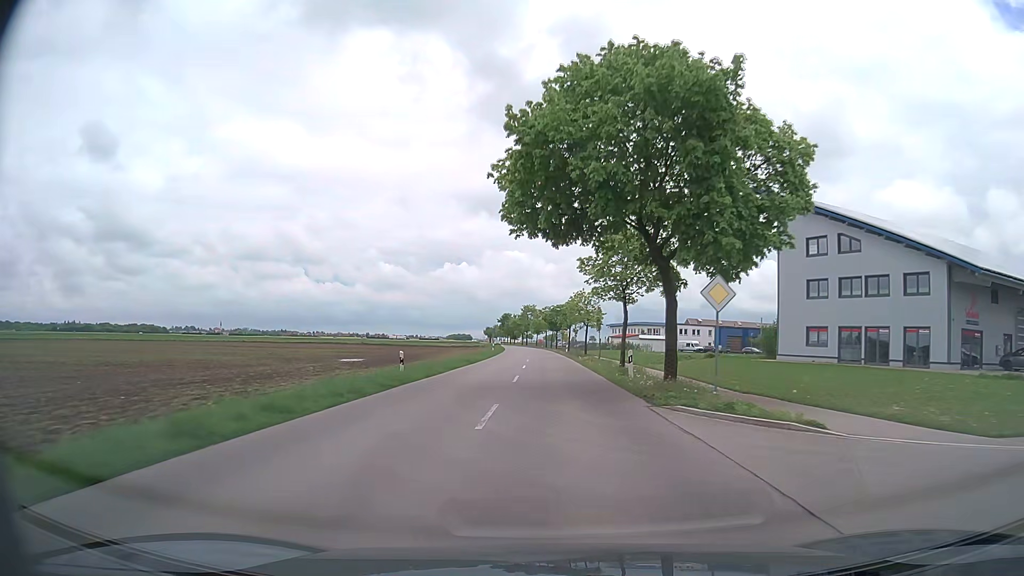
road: tertiary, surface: asphalt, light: Day
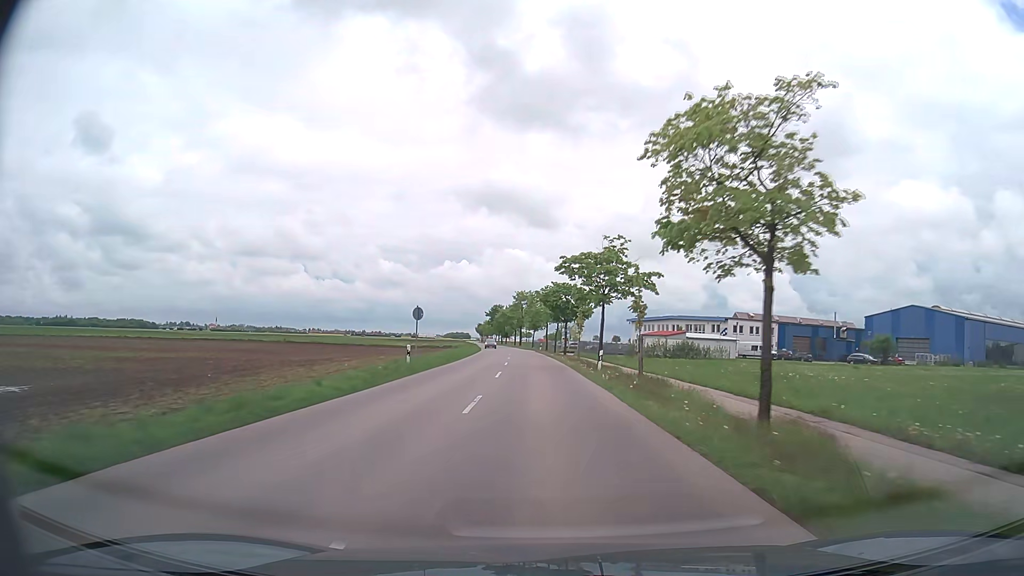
(+0.1, +46.1) m; 0°
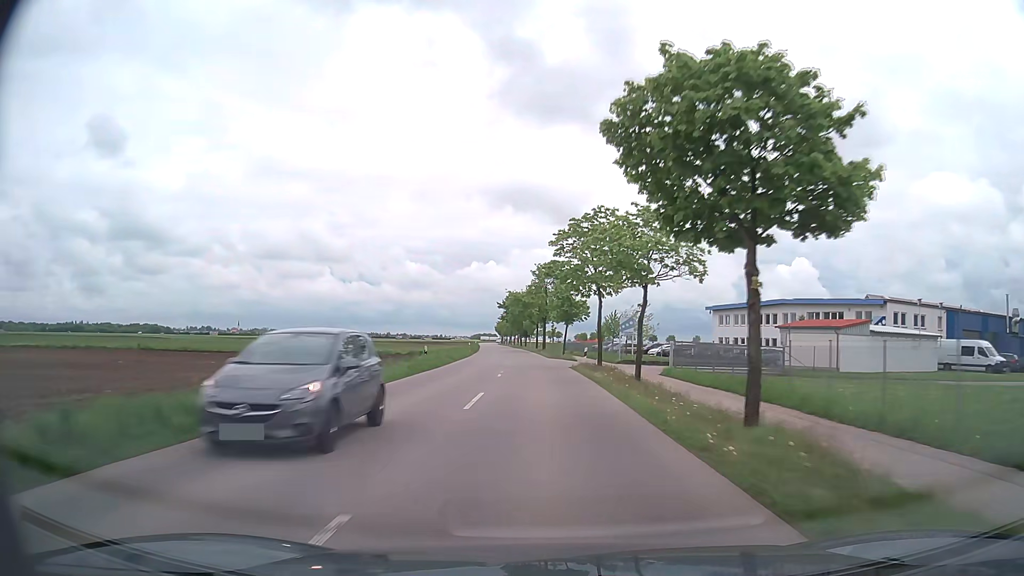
(-0.8, +47.6) m; -2°
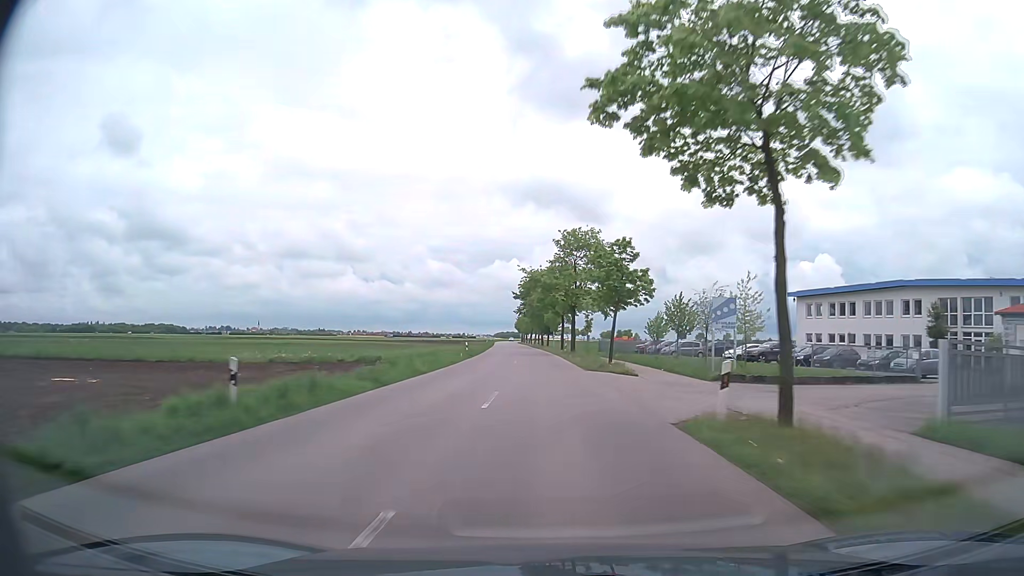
(-0.4, +24.0) m; -2°
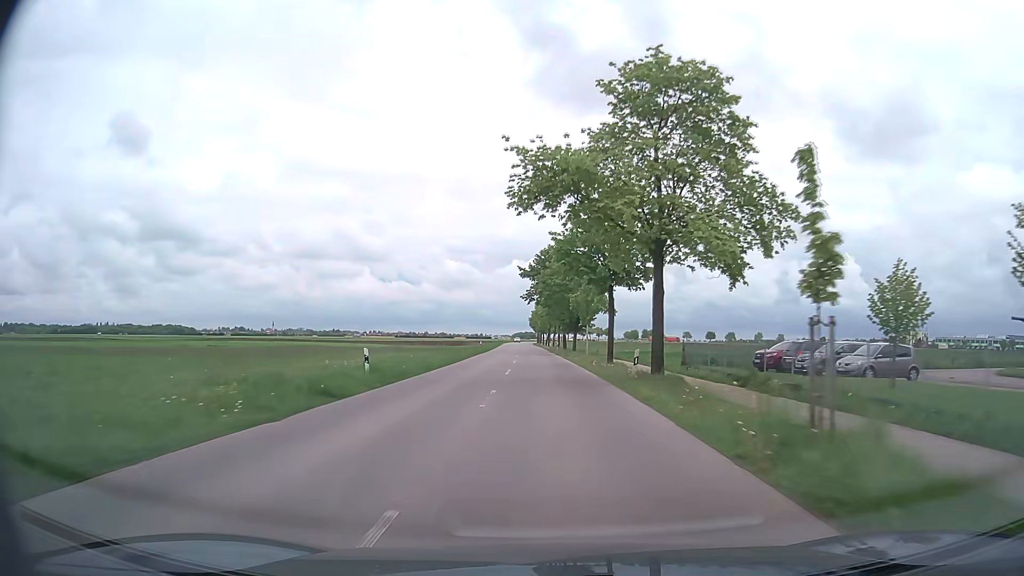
(-0.6, +36.2) m; -2°
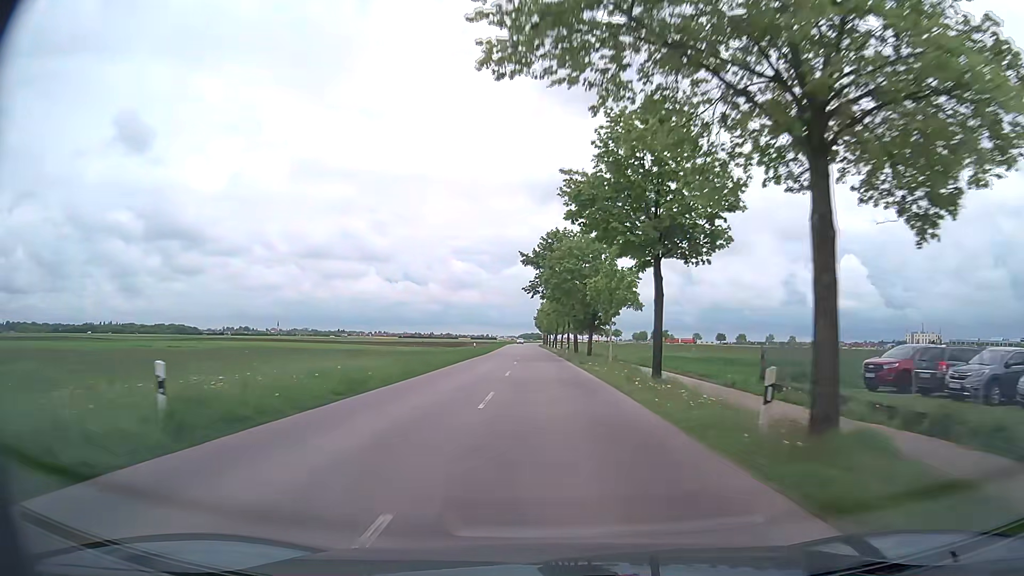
(-0.1, +12.1) m; -1°
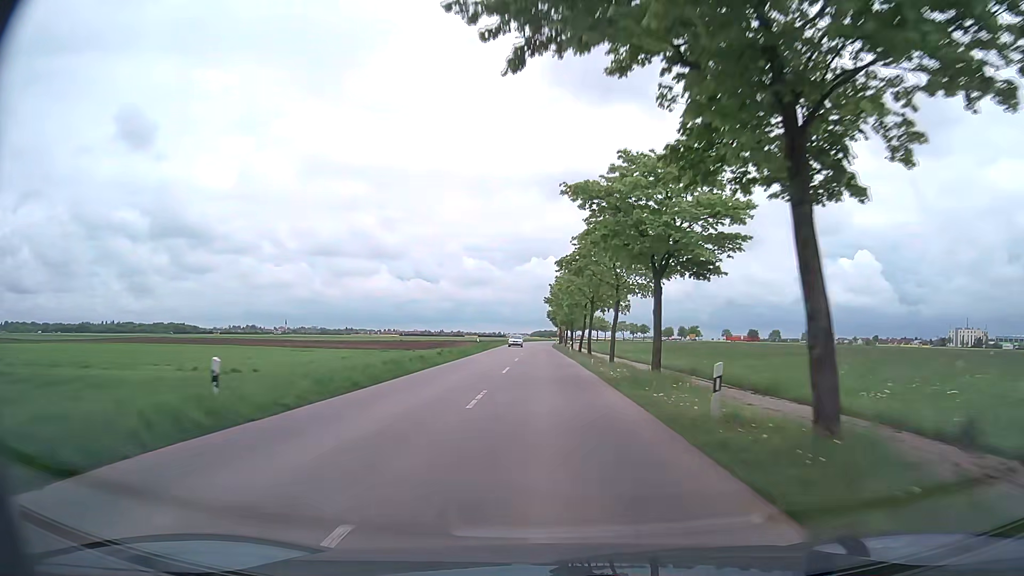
(-0.6, +48.6) m; -1°
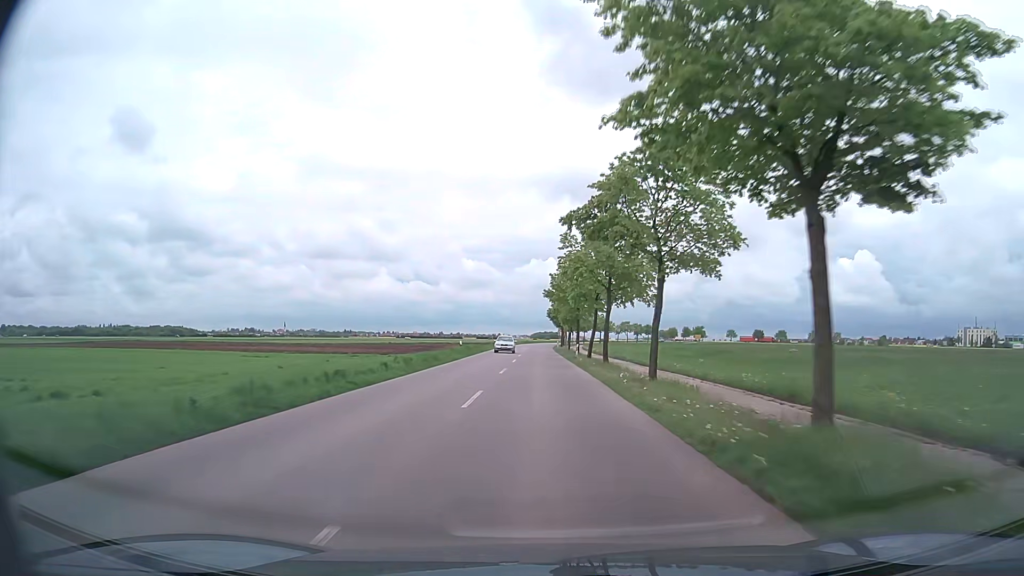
(0.0, +12.1) m; 0°
(0, +10) (0, +20) (0, +30) (0, +40) (-1, +50) (-1, +60) (-1, +70) (-1, +80) (-1, +90) (-1, +100) m
